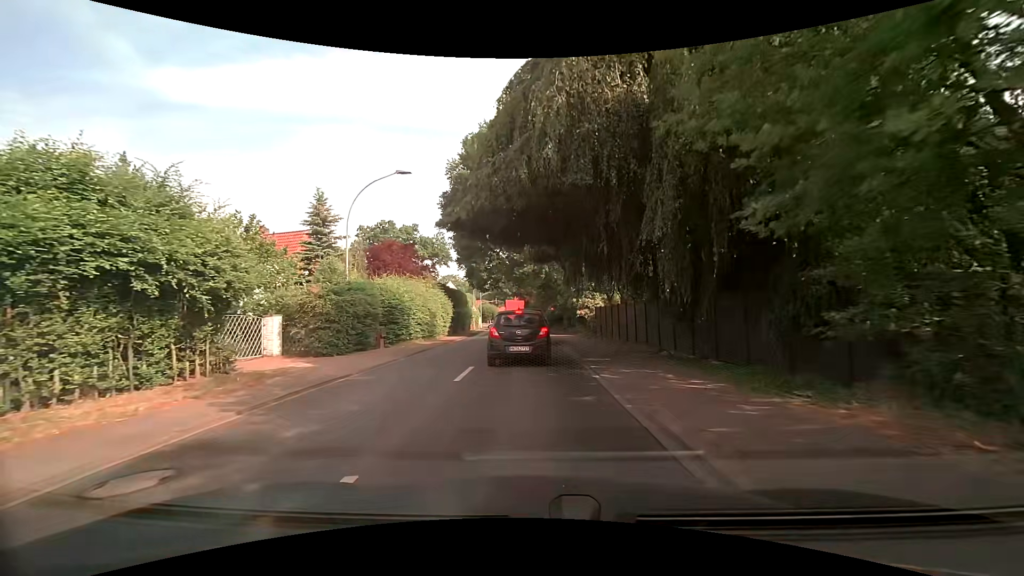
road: secondary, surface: asphalt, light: Day
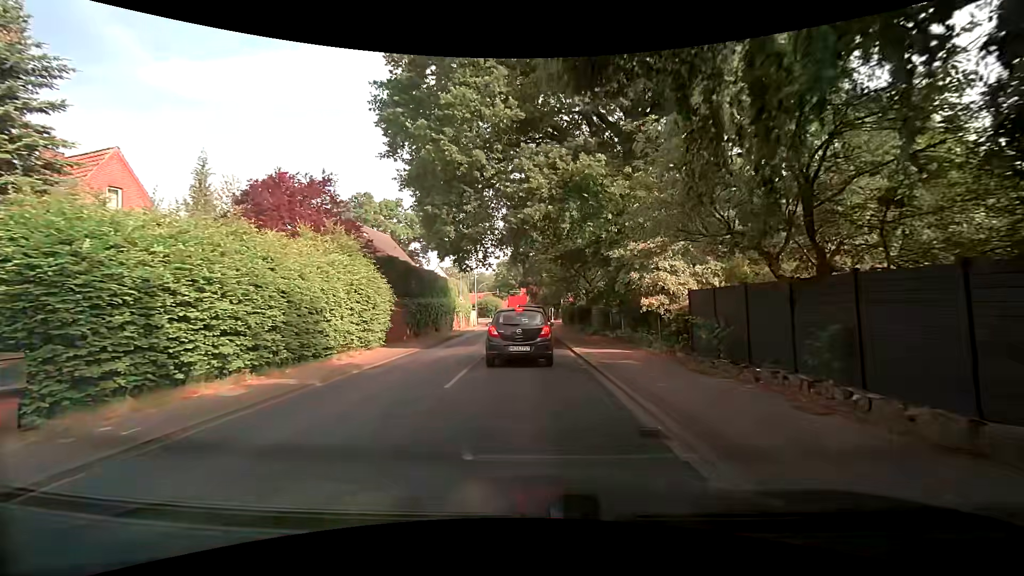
(-0.2, +18.9) m; -2°
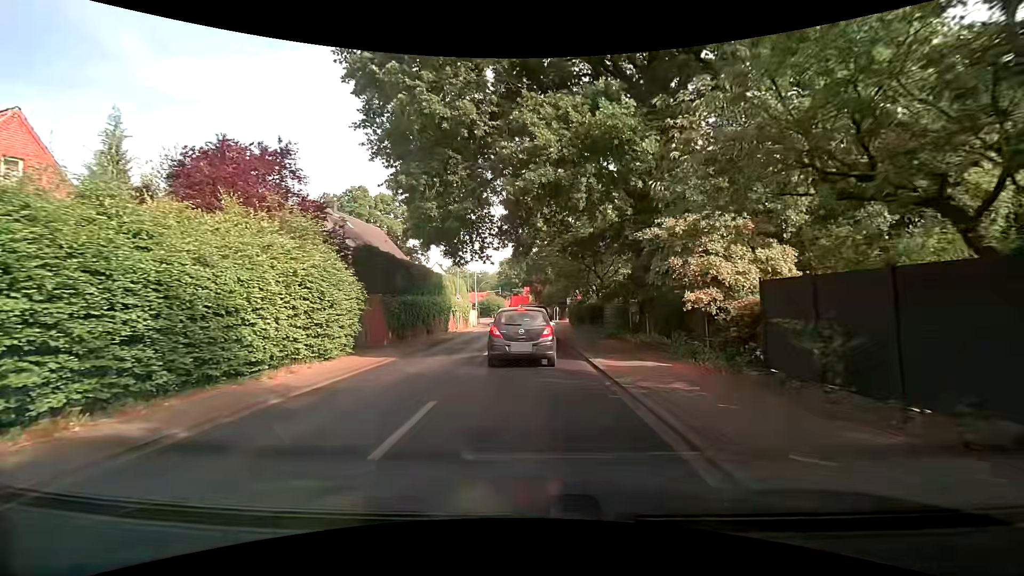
(+0.1, +4.4) m; +1°
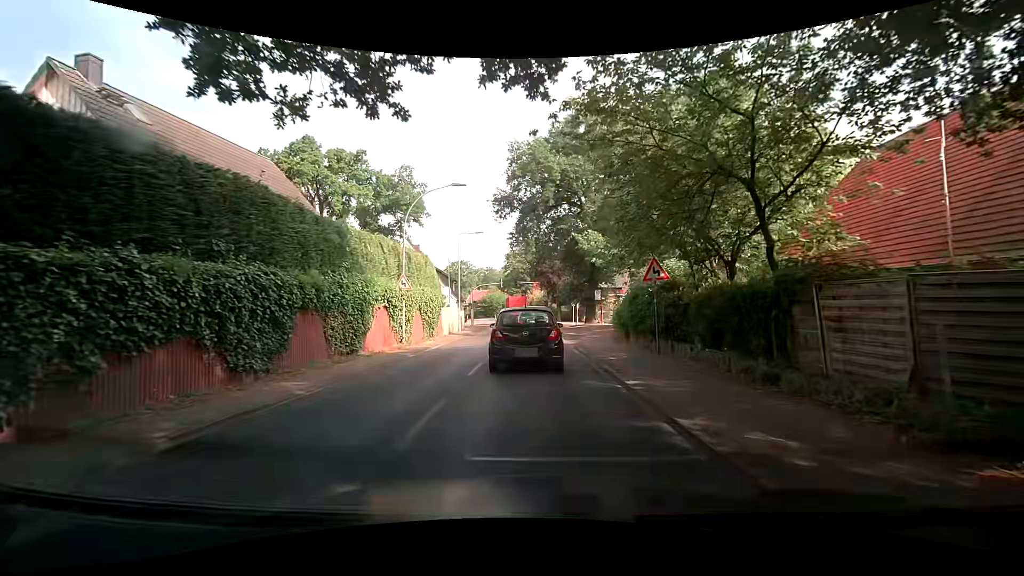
(-0.4, +22.0) m; -1°
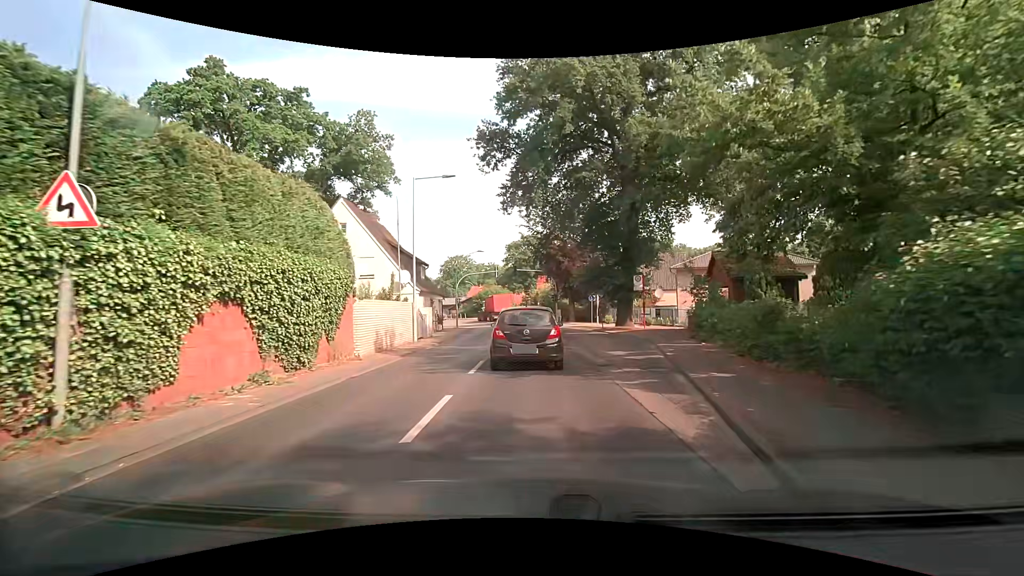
(-0.4, +17.2) m; -2°
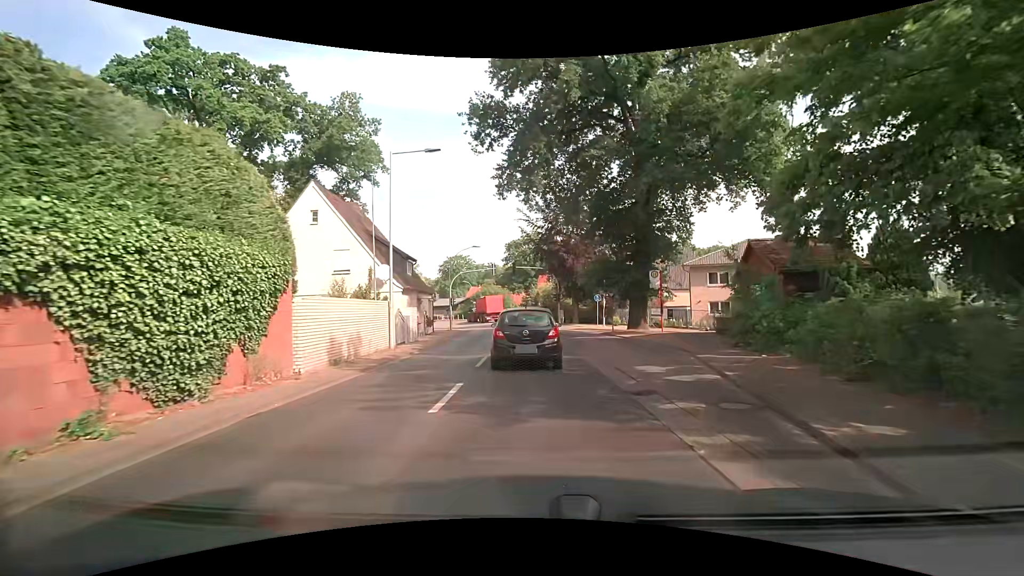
(0.0, +4.2) m; 0°
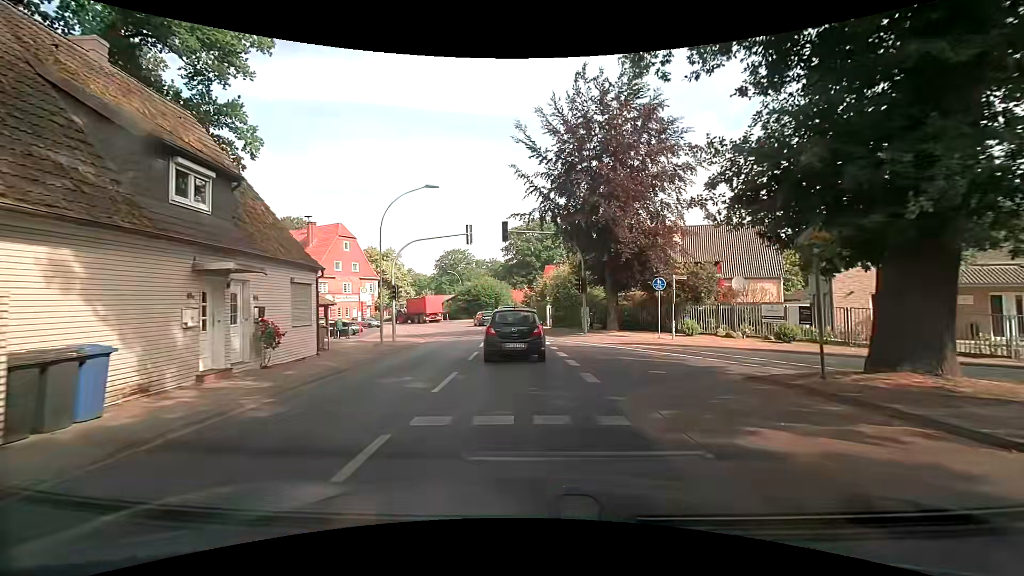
(-0.1, +21.7) m; -1°
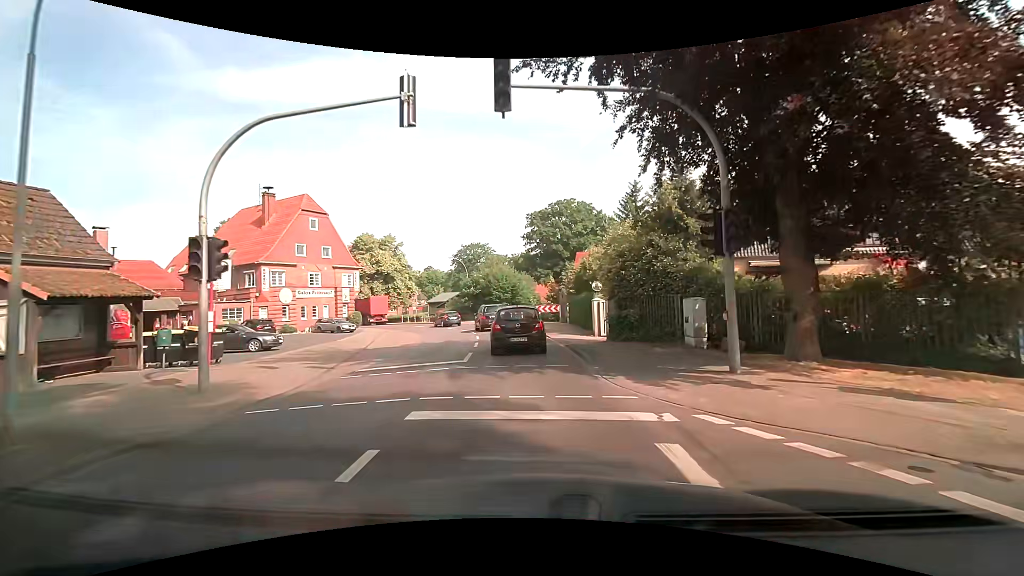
(-0.5, +18.2) m; -3°
